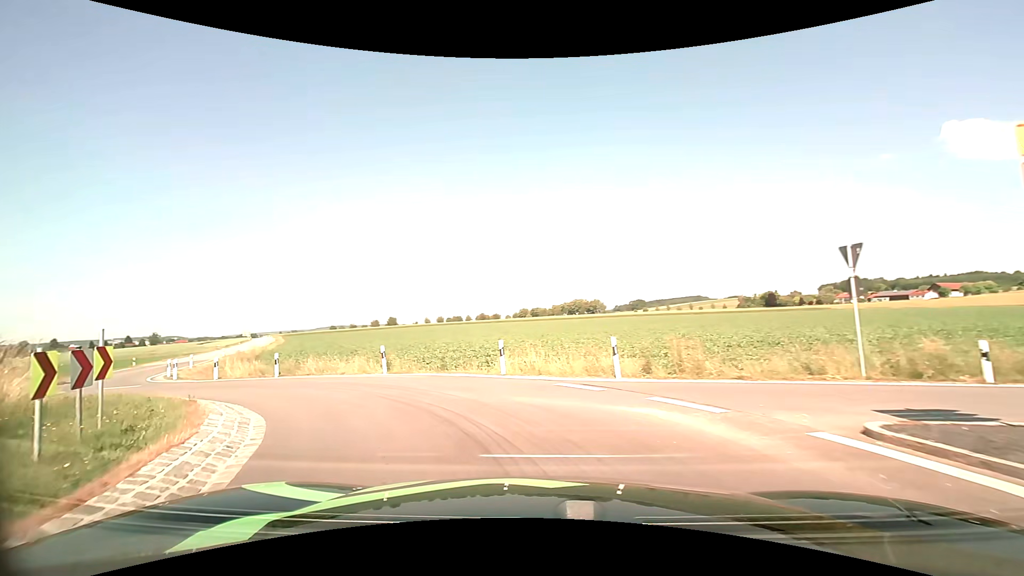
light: Day
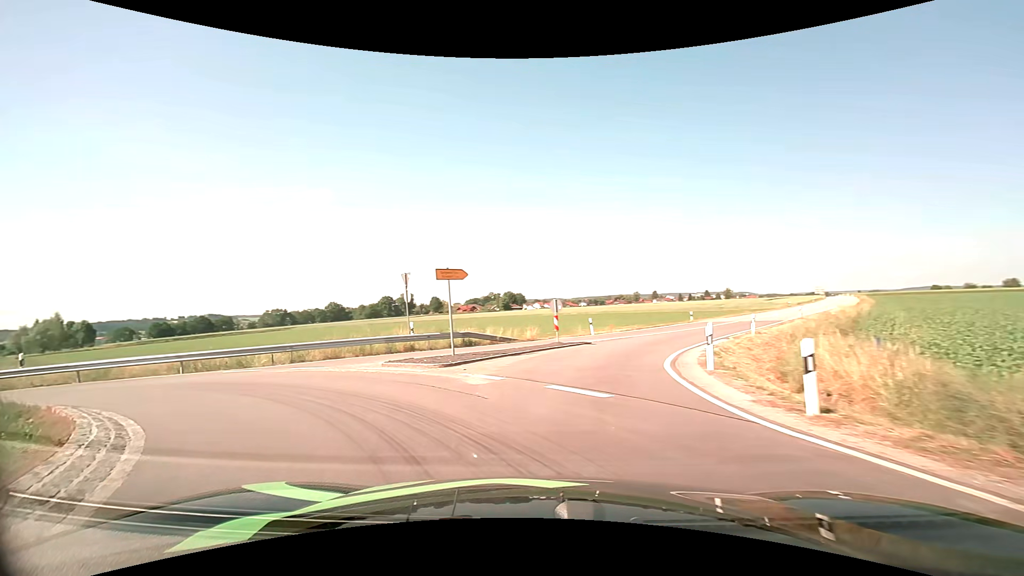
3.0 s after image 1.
(-8.8, +16.2) m; -58°
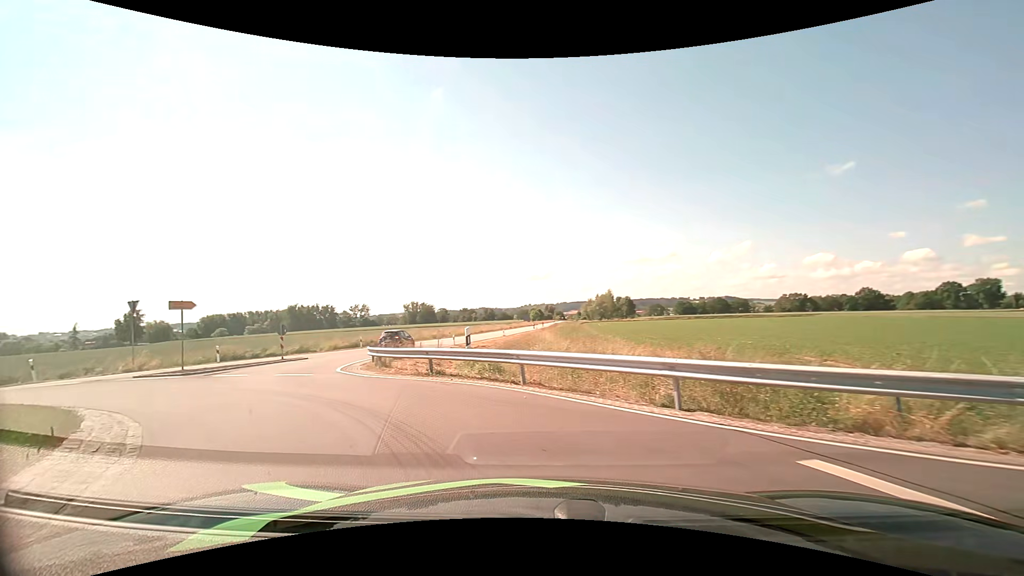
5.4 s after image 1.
(-6.9, +12.6) m; -55°
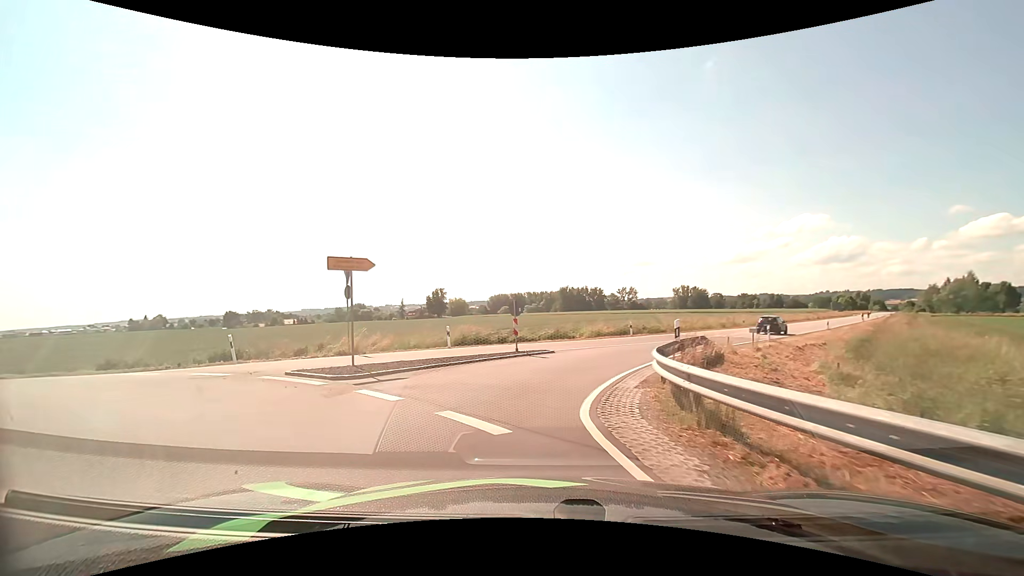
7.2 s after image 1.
(-3.4, +11.3) m; -31°
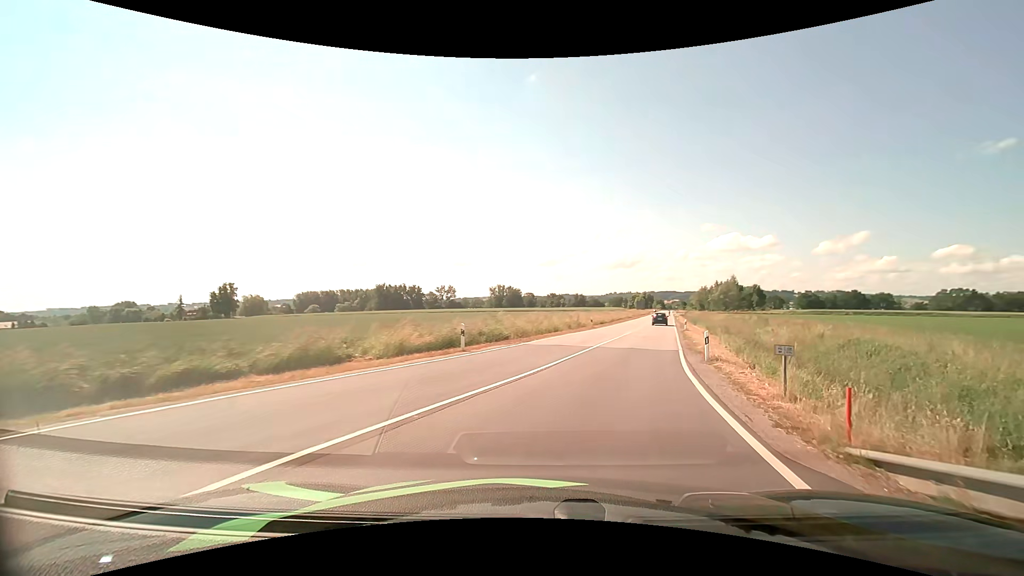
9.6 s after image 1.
(+1.7, +17.6) m; +19°
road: tertiary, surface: asphalt
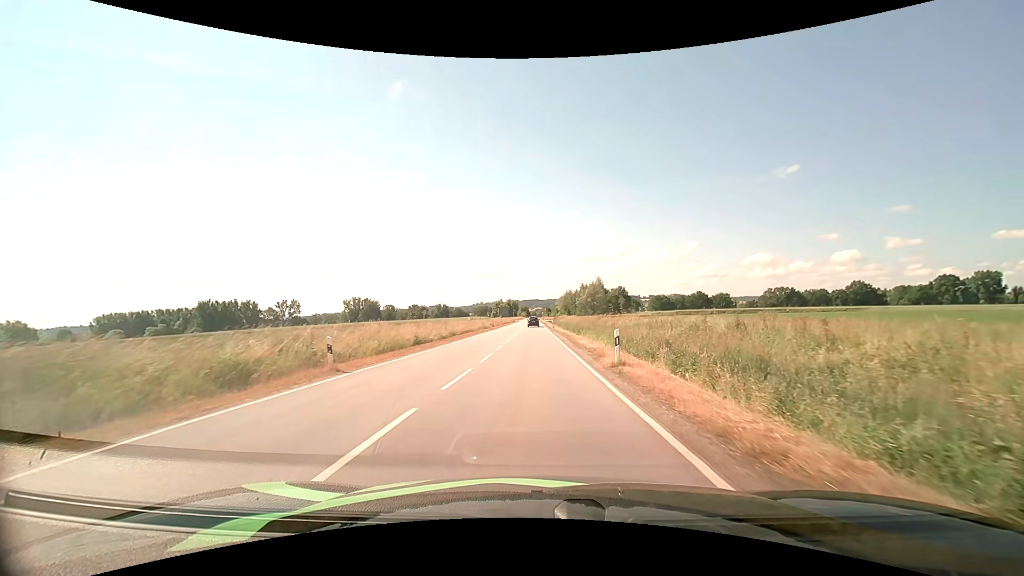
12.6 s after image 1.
(+7.2, +31.8) m; +16°
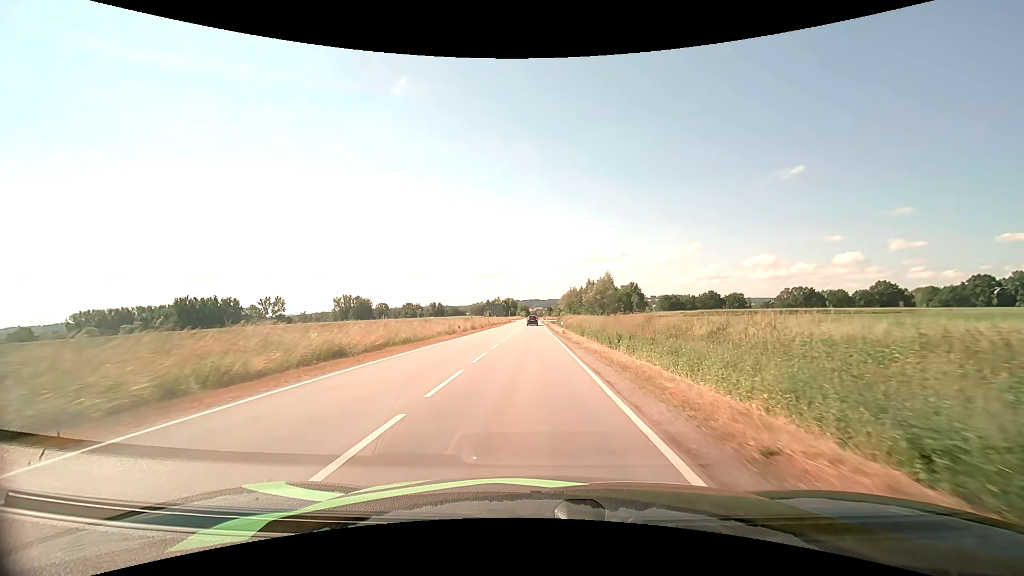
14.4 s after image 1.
(0.0, +26.2) m; 0°
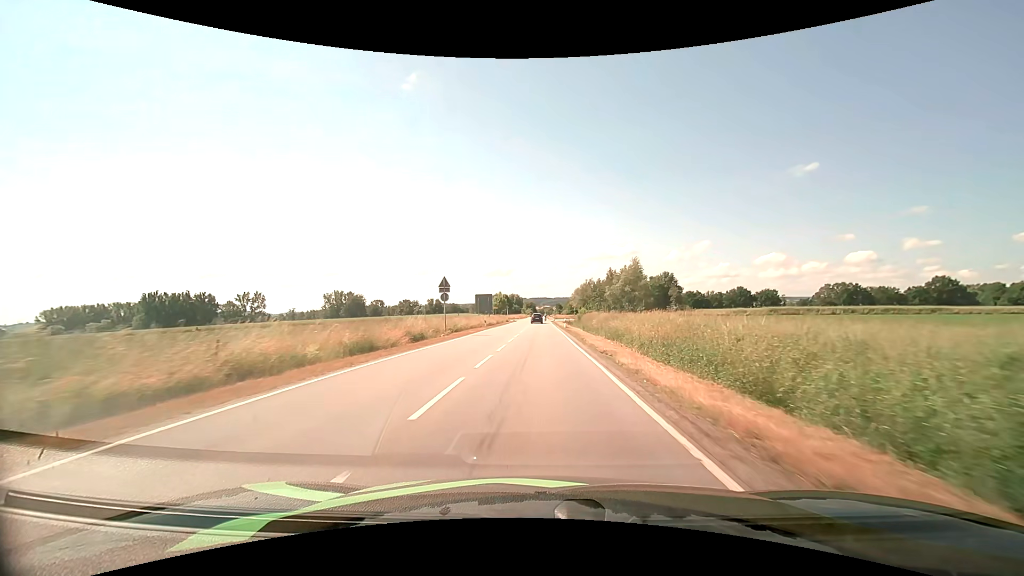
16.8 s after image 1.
(-0.4, +39.3) m; -1°
(0, +10) (0, +20) (0, +30) (0, +40) (0, +50) (0, +60) (0, +70) (0, +80) (0, +90) (0, +100) m
